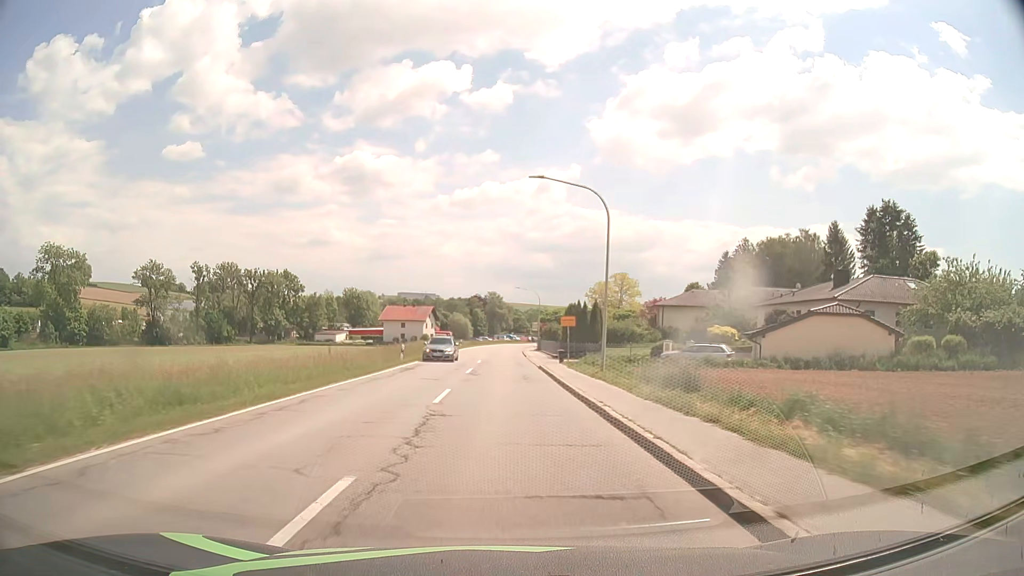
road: secondary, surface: asphalt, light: Day
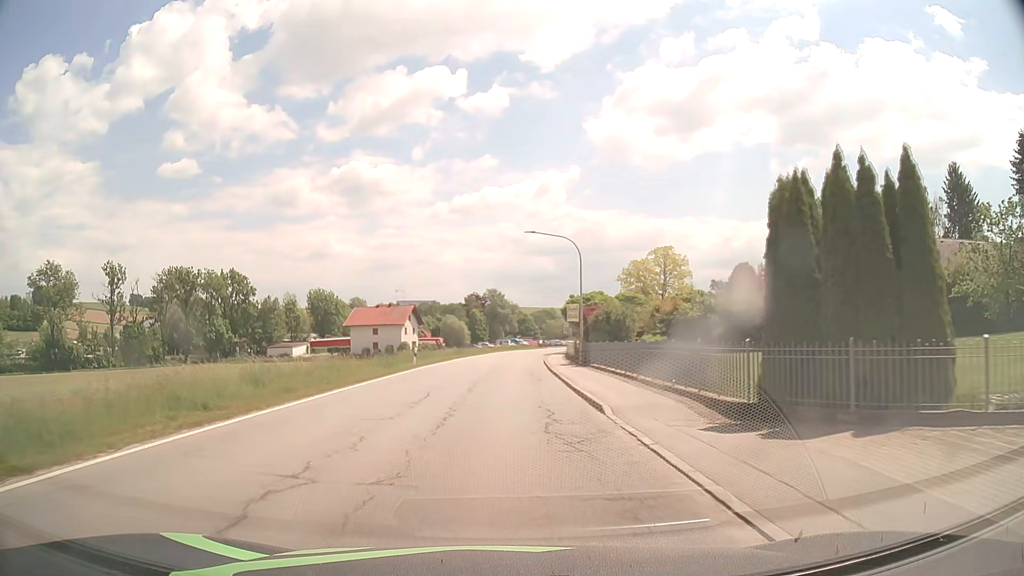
(-0.1, +41.4) m; 0°
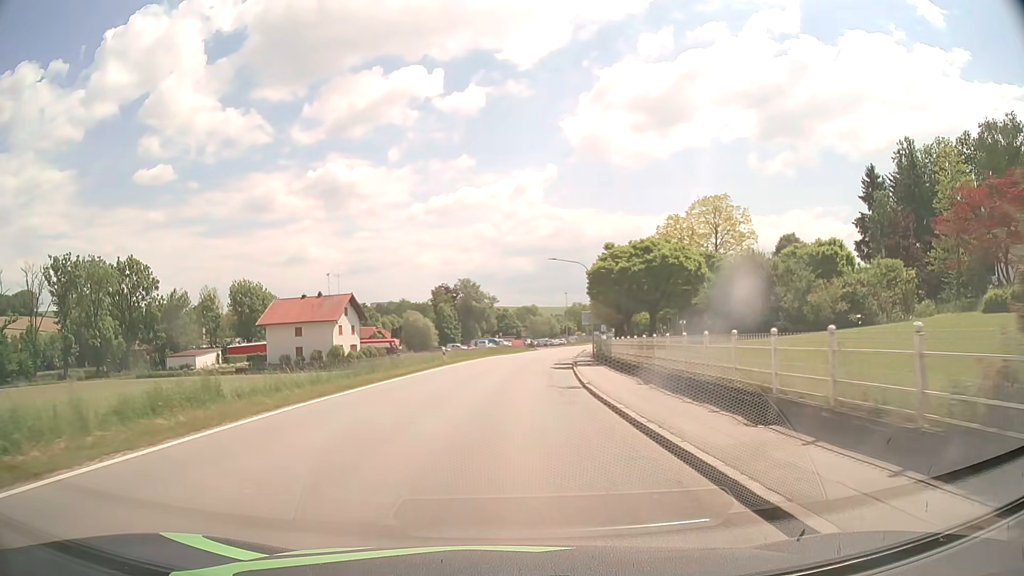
(+0.2, +38.9) m; +2°
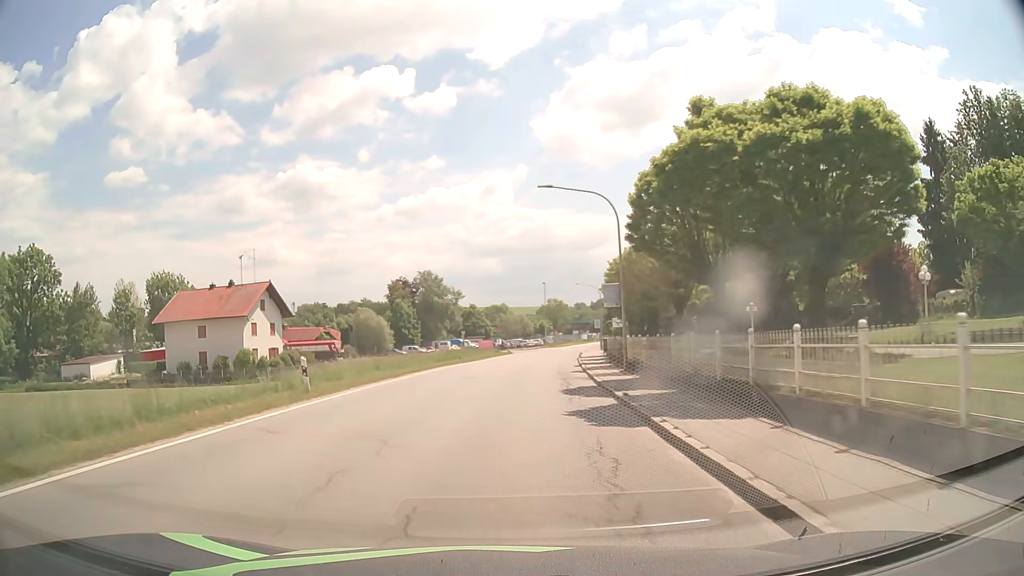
(+0.6, +23.1) m; +3°
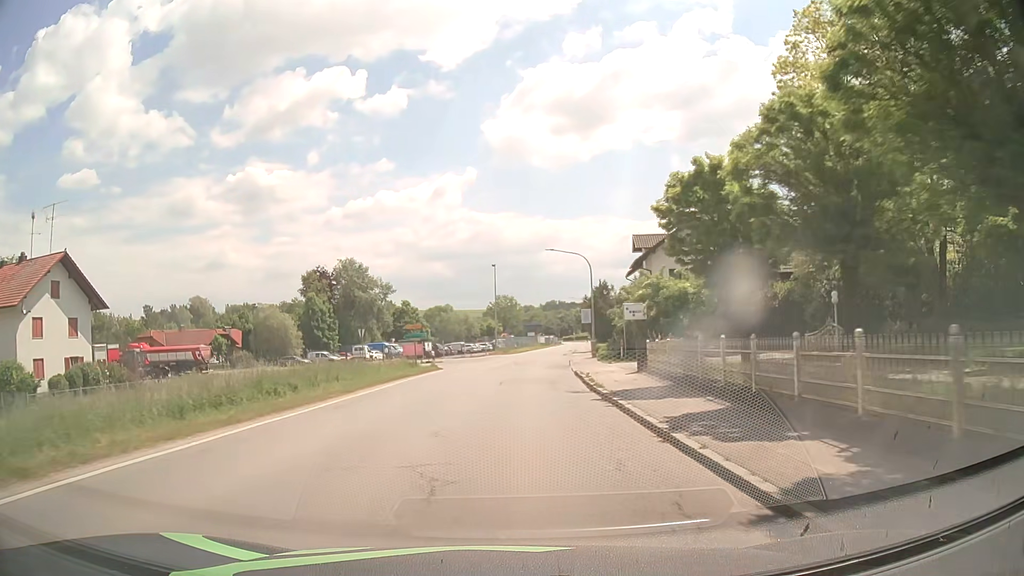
(+1.0, +30.5) m; +4°
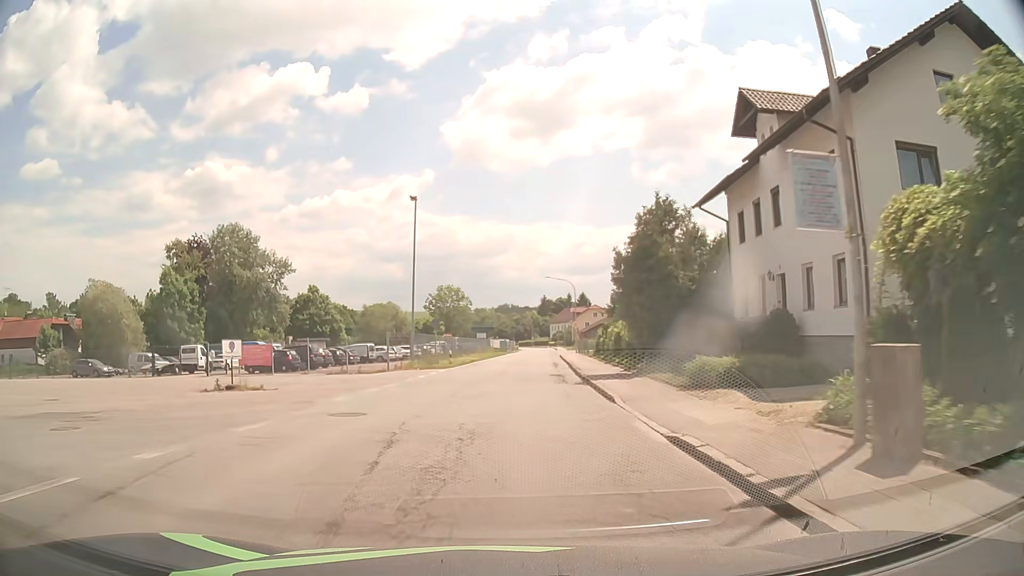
(+1.4, +38.1) m; +4°
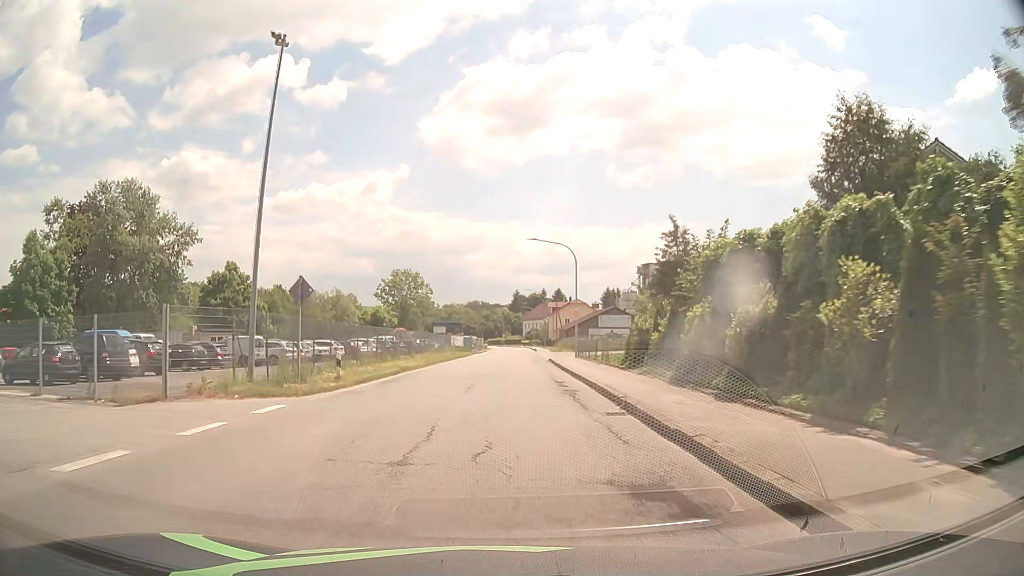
(+0.5, +22.8) m; +3°
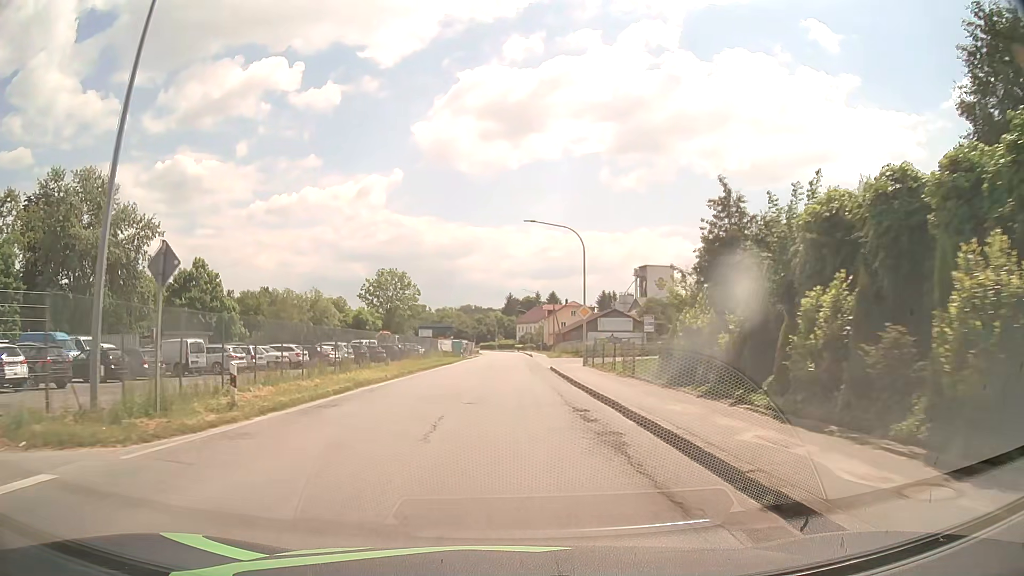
(0.0, +7.6) m; +1°
(0, +10) (0, +20) (0, +30) (0, +40) (+1, +50) (+1, +60) (+1, +70) (+1, +80) (+1, +90) (+1, +100) m
